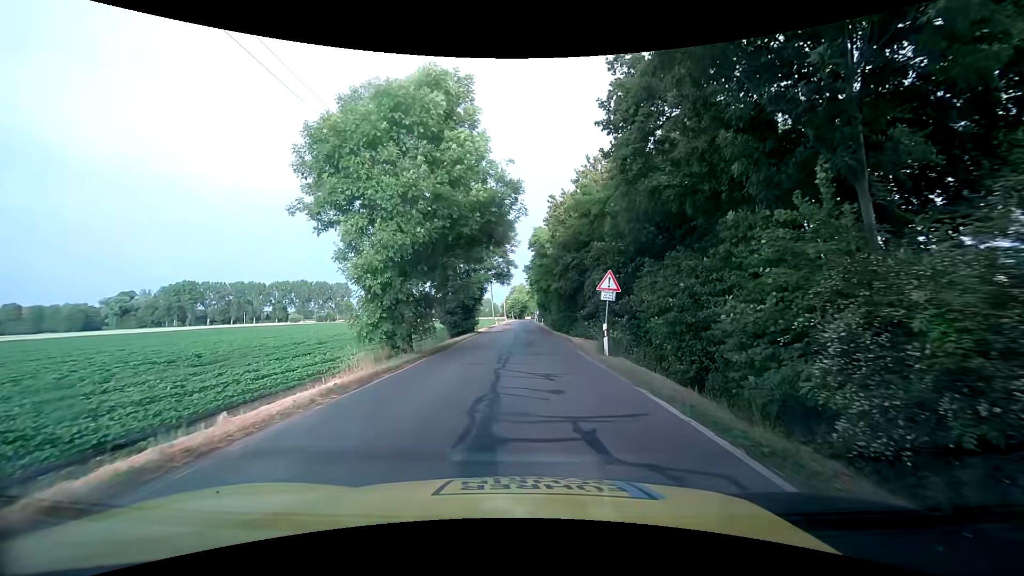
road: tertiary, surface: asphalt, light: Day
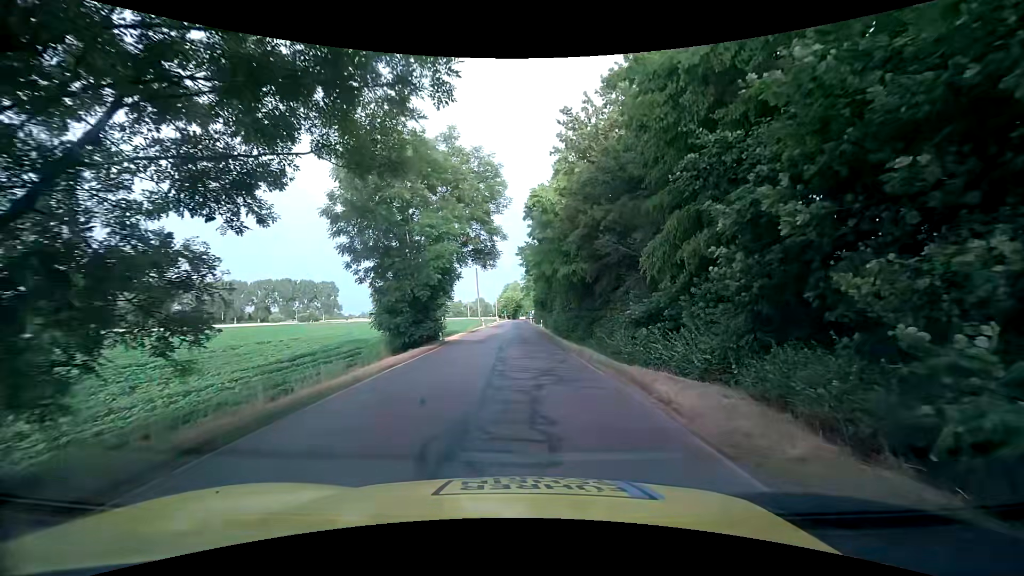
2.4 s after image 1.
(-0.1, +15.9) m; 0°
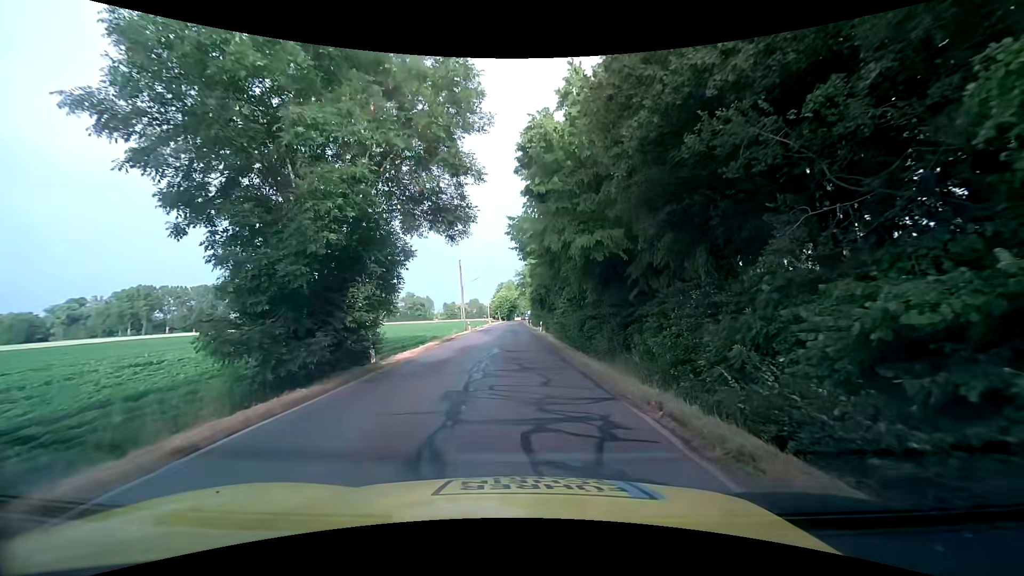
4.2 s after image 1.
(0.0, +11.8) m; +1°
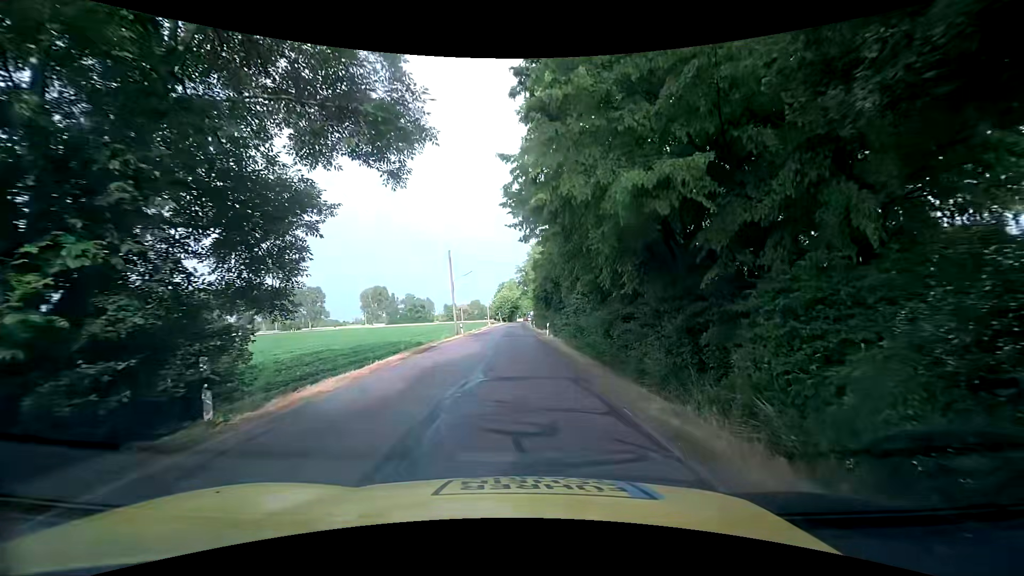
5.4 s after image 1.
(-0.1, +8.5) m; -1°
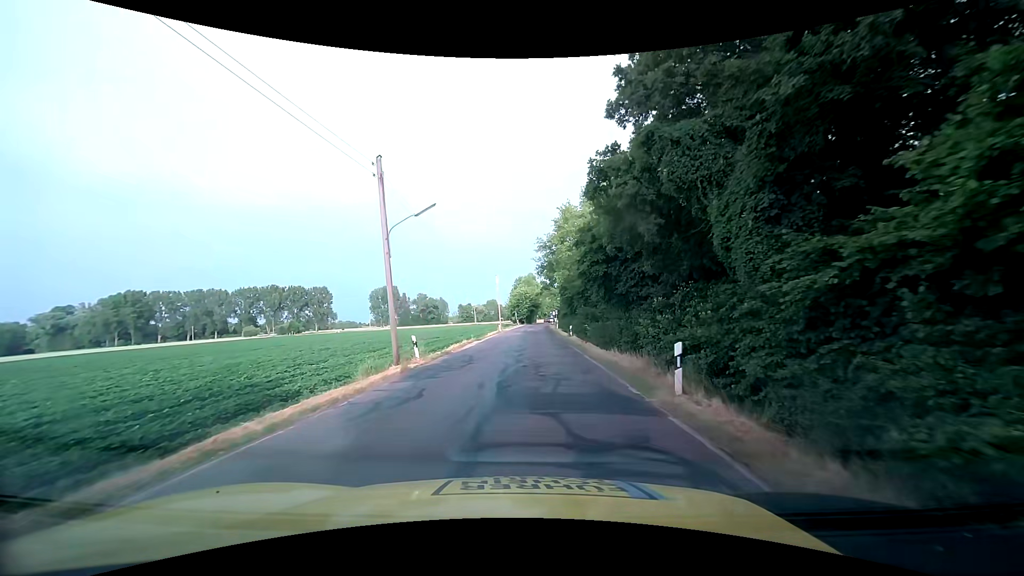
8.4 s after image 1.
(-0.8, +26.5) m; -3°
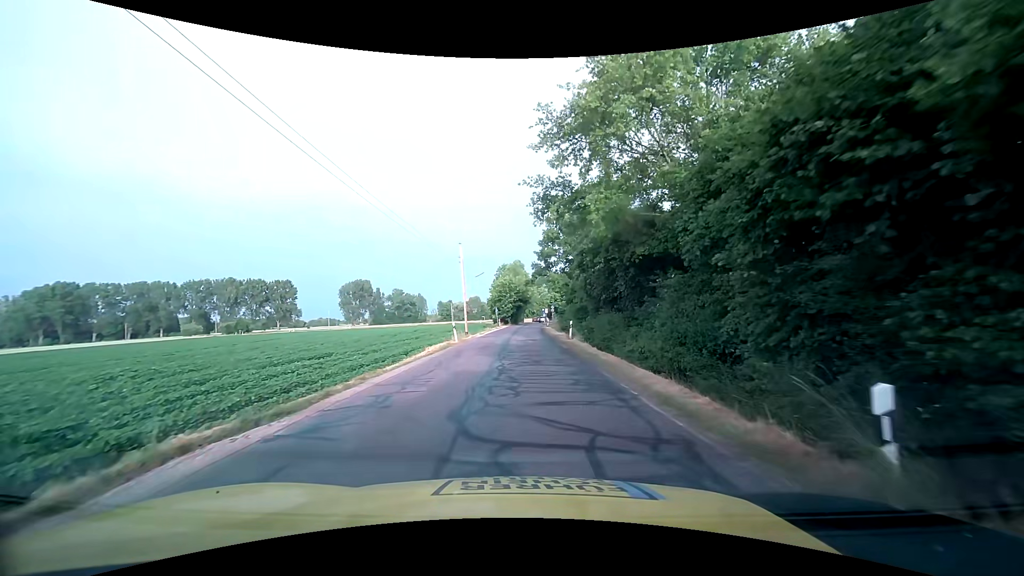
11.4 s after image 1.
(+0.5, +31.7) m; +2°
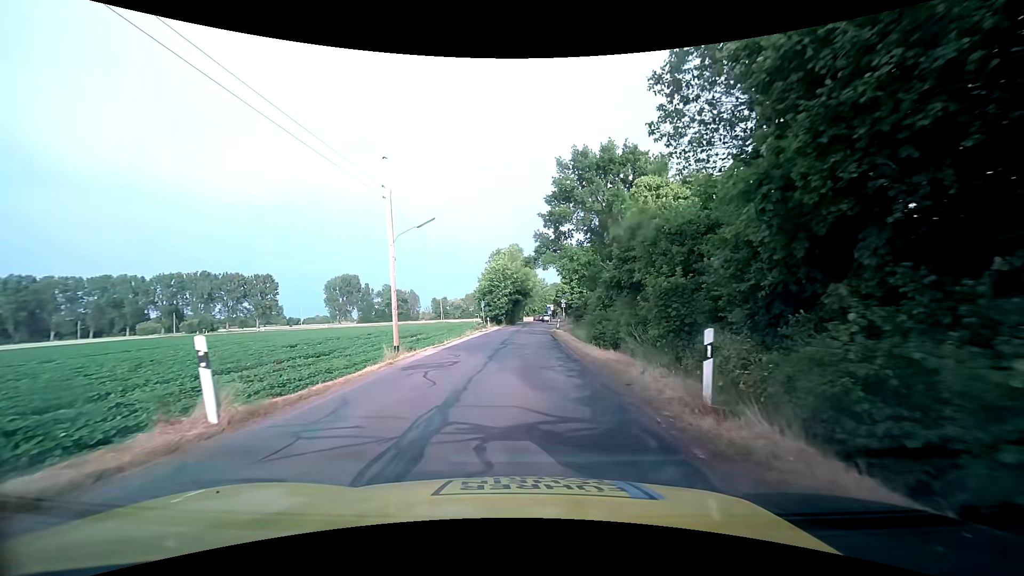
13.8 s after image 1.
(+0.2, +24.3) m; +1°
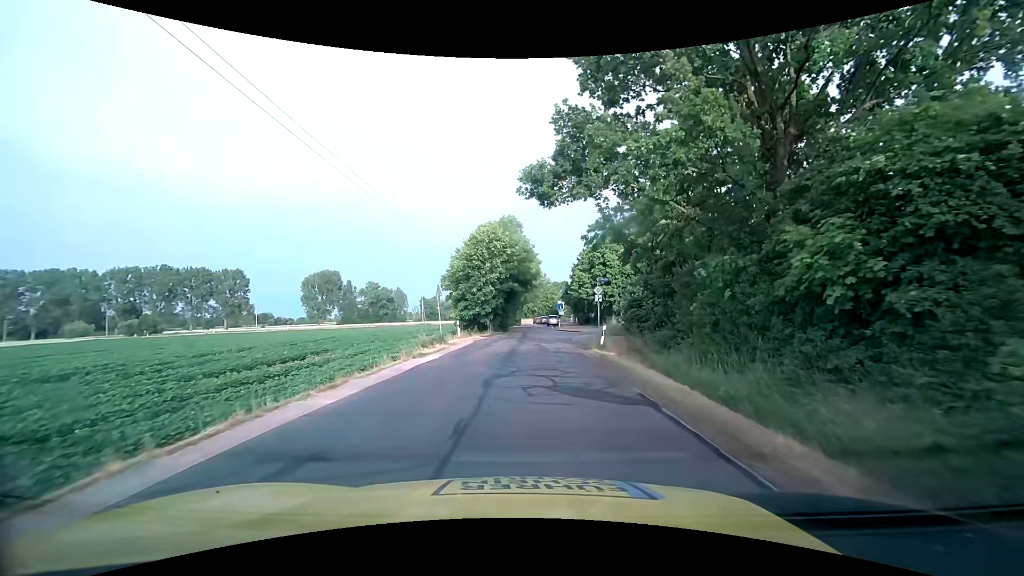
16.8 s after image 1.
(-0.4, +27.6) m; -1°
